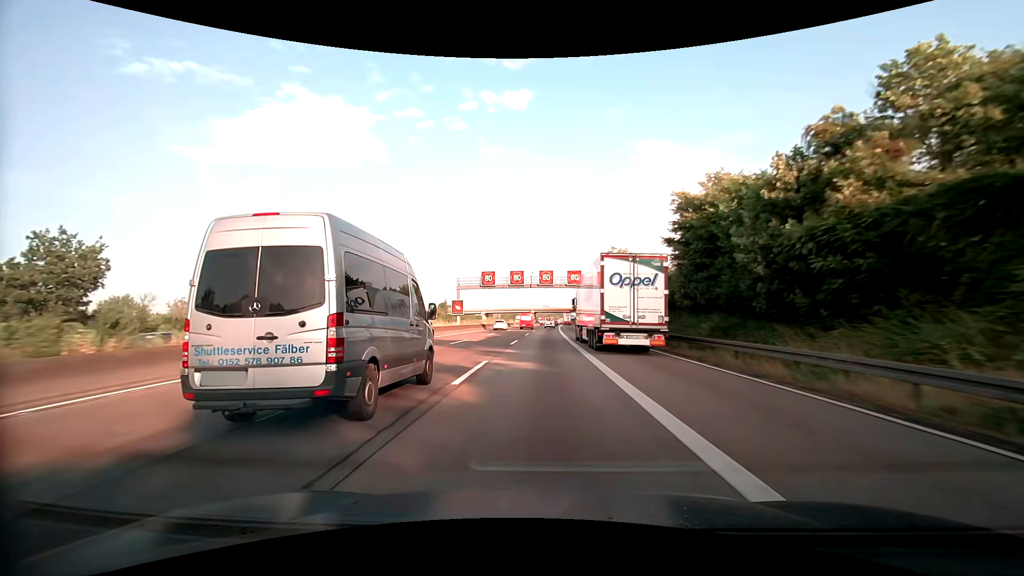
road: motorway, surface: asphalt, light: Day
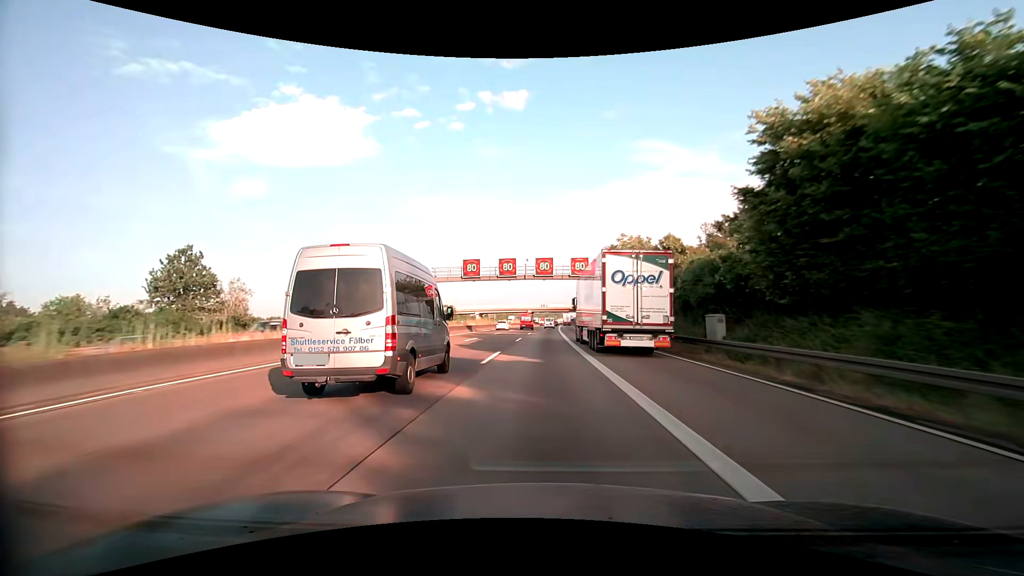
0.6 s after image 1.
(0.0, +12.6) m; 0°
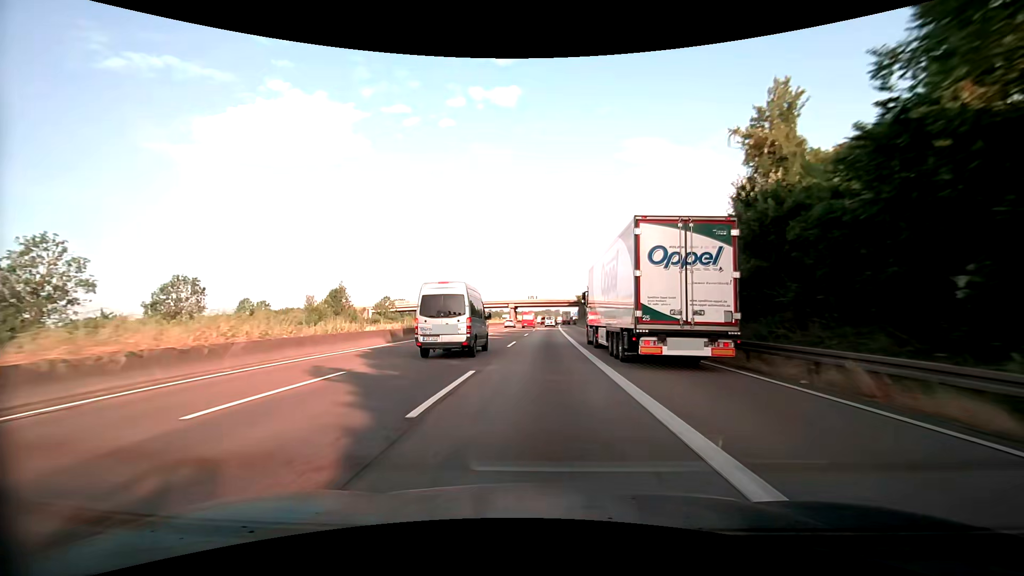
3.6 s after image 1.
(+0.5, +62.6) m; +1°
(0, +10) (0, +20) (0, +30) (0, +40) (0, +50) (0, +60) (+1, +70) (+1, +80) (+1, +90) (+1, +100) m
